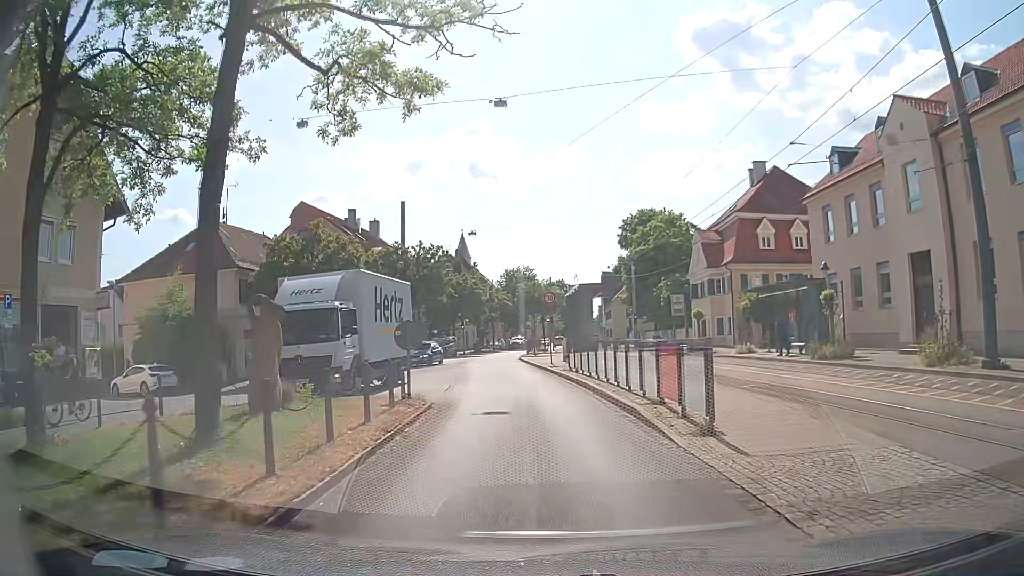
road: tertiary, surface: asphalt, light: Day
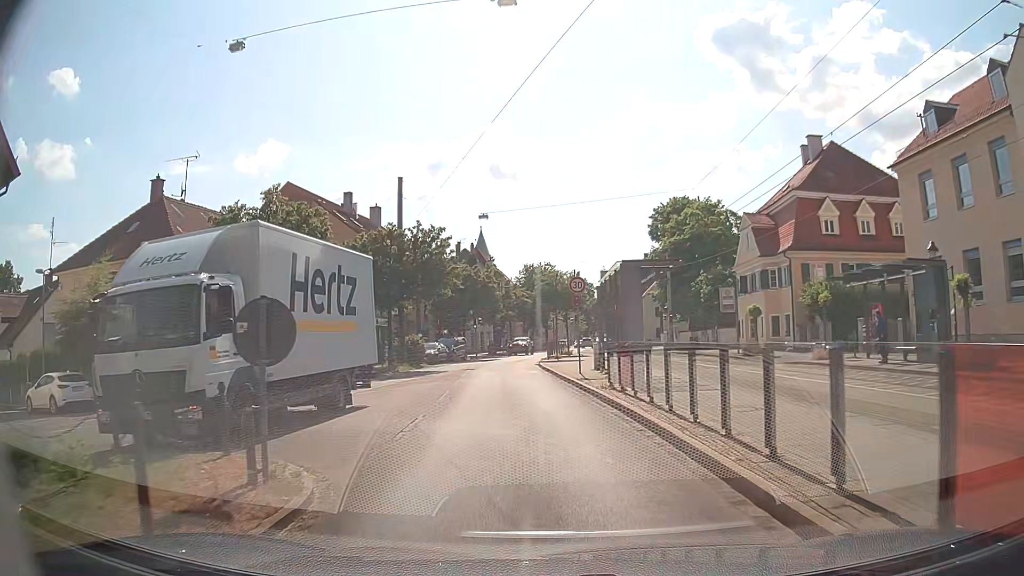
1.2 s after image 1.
(-0.2, +8.3) m; -1°
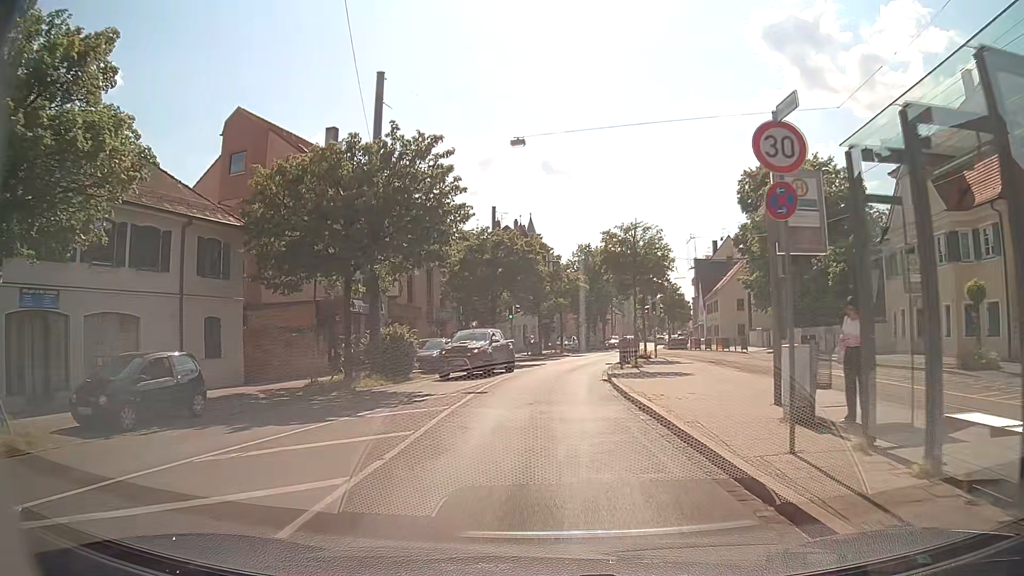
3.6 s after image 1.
(-1.2, +17.4) m; -6°
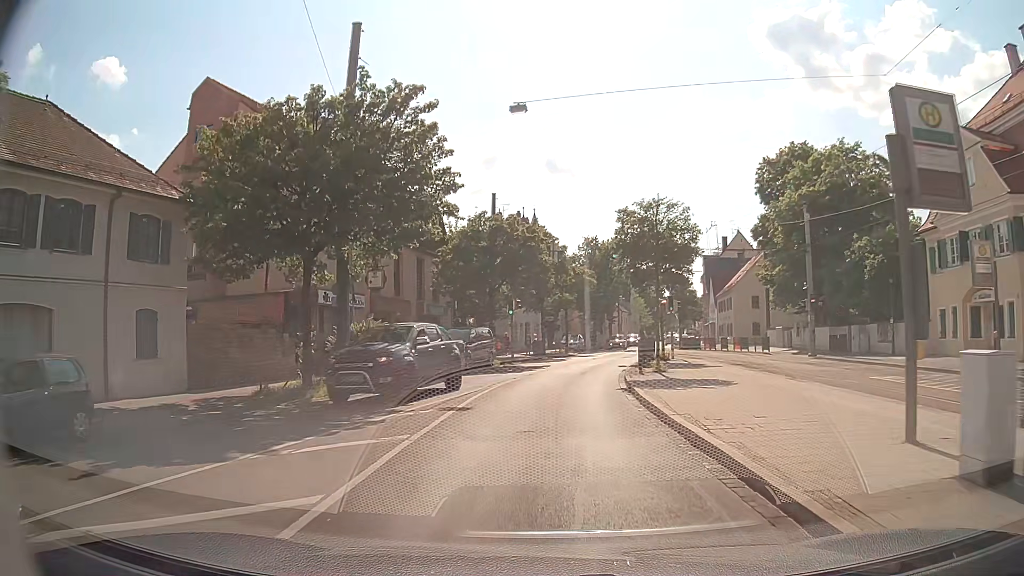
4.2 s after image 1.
(0.0, +4.5) m; 0°
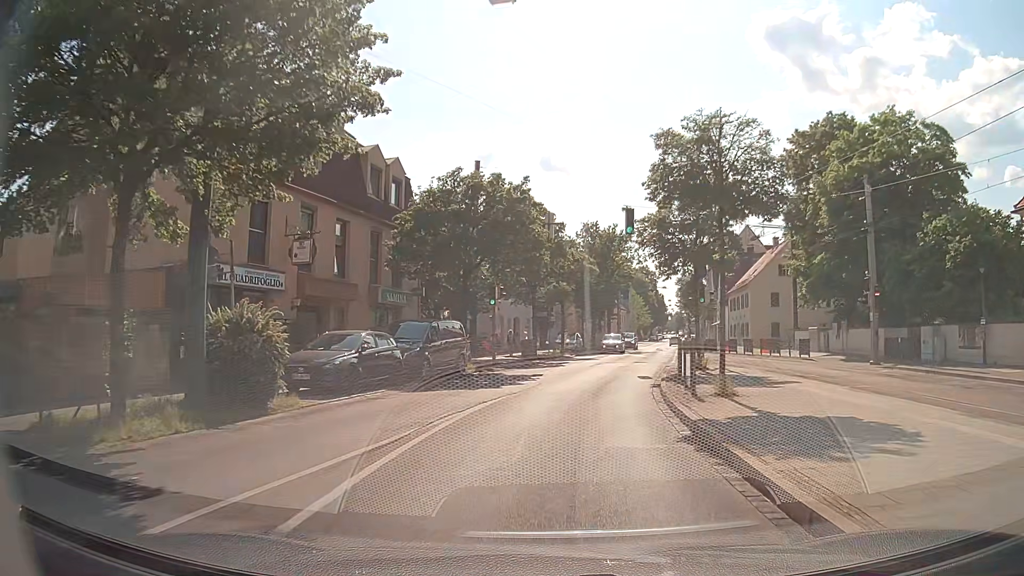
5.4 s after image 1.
(0.0, +8.9) m; 0°
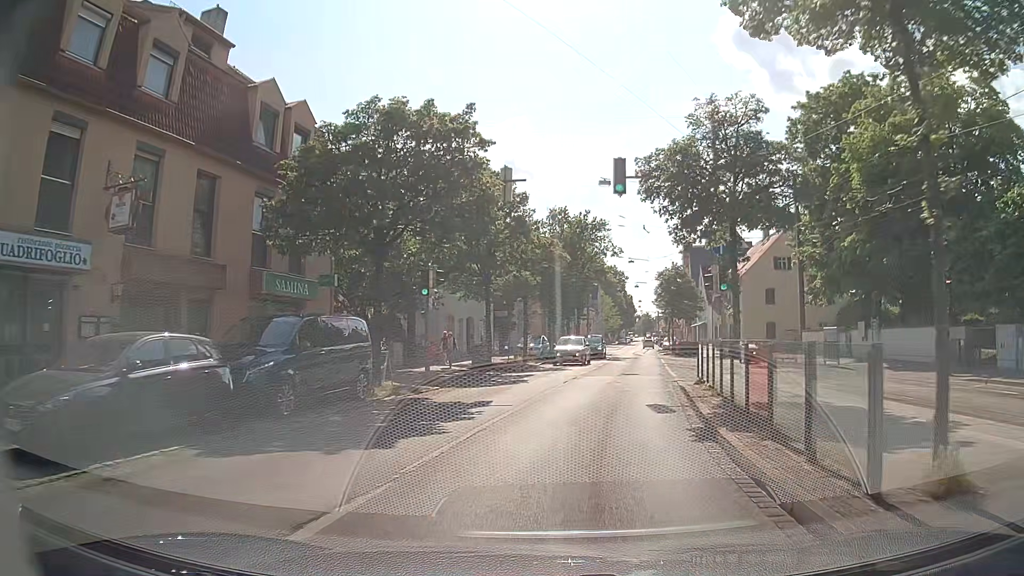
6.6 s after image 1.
(+0.2, +8.7) m; +3°
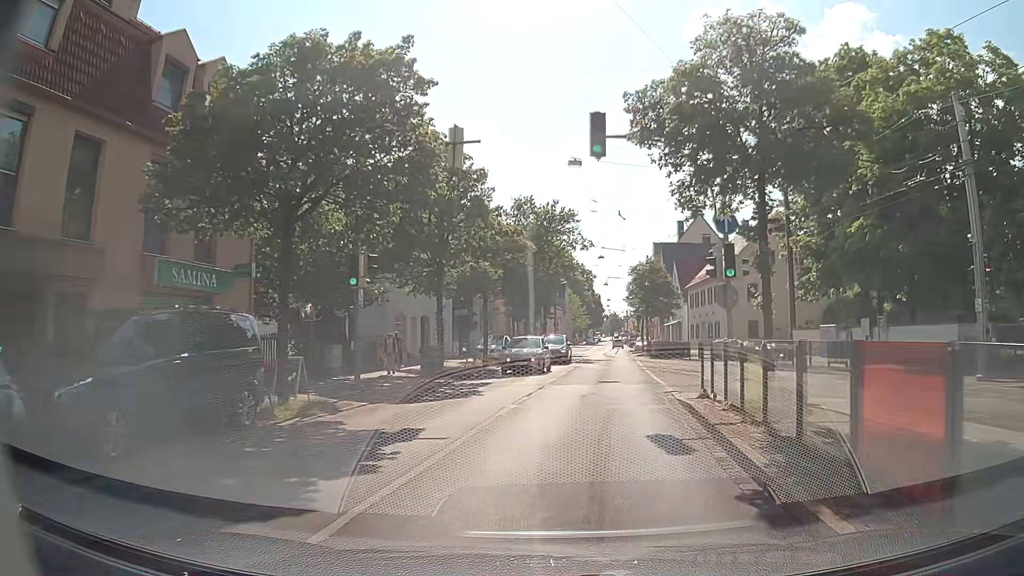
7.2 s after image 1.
(+0.1, +4.3) m; +3°
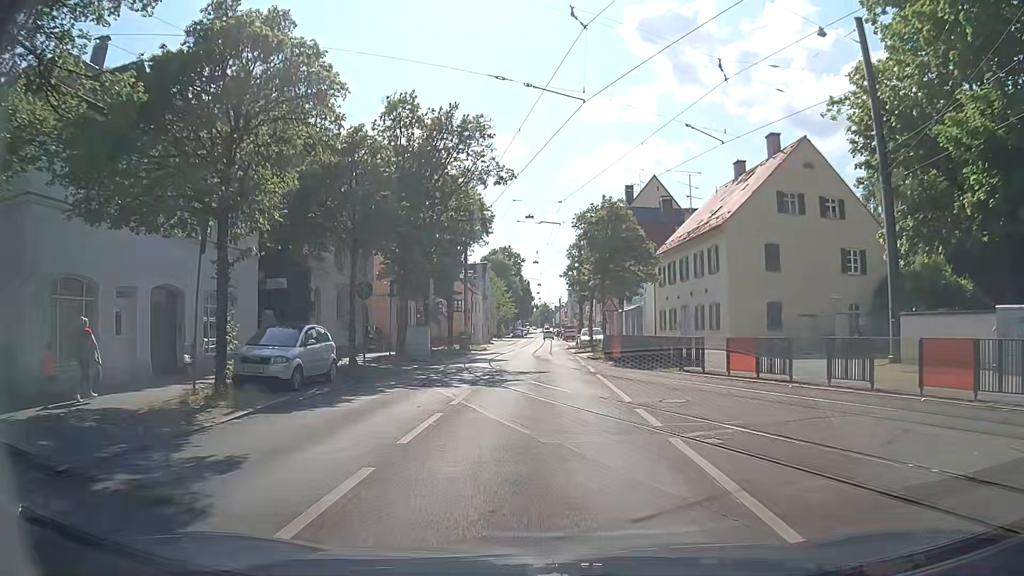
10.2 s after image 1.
(+1.6, +21.0) m; +7°
(0, +10) (0, +20) (-1, +30) (-1, +40) (-1, +50) (-1, +60) (-1, +70) (-1, +80) (-1, +90) (-1, +100) m
